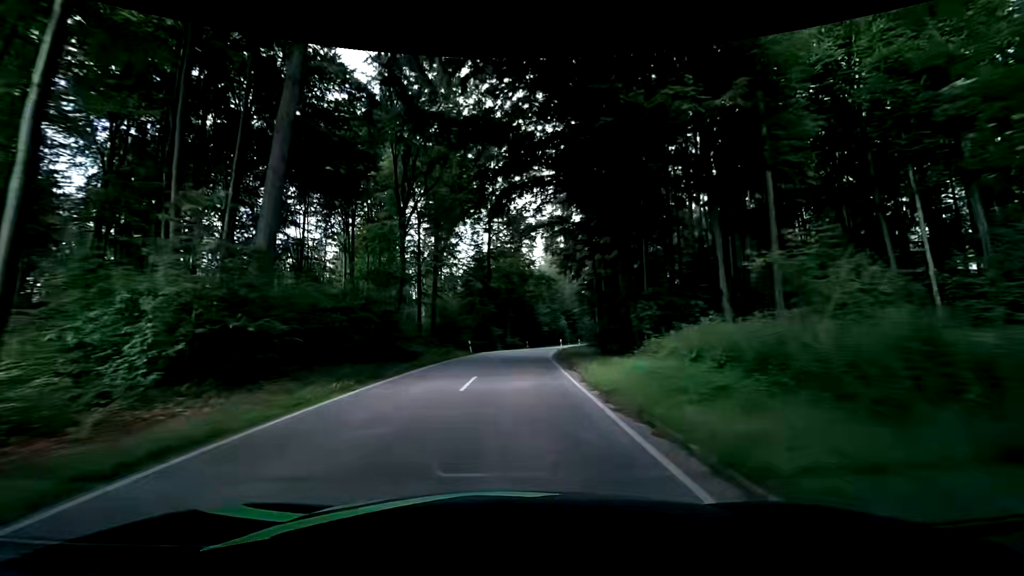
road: tertiary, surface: asphalt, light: Day
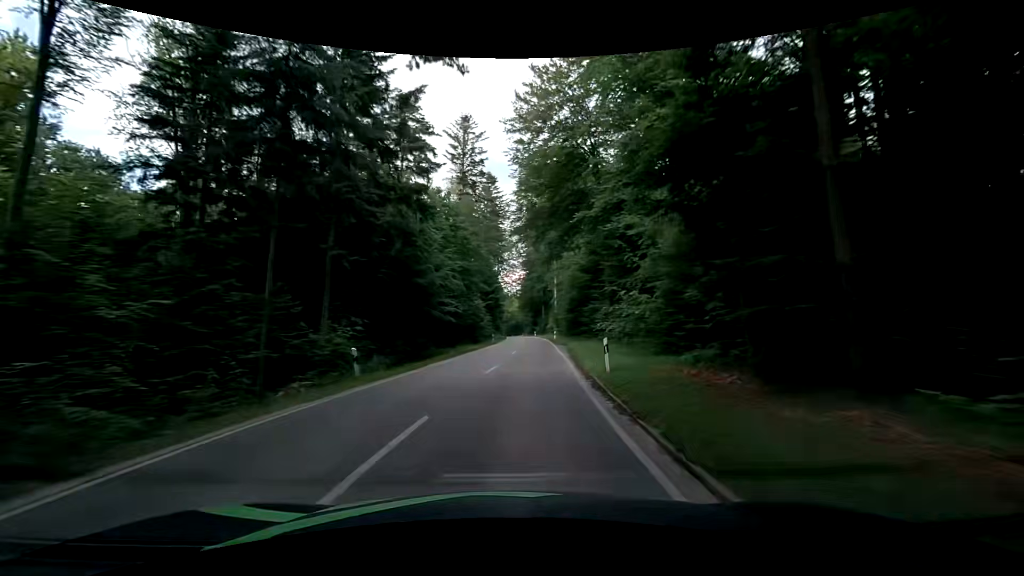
(+3.6, +55.3) m; +10°
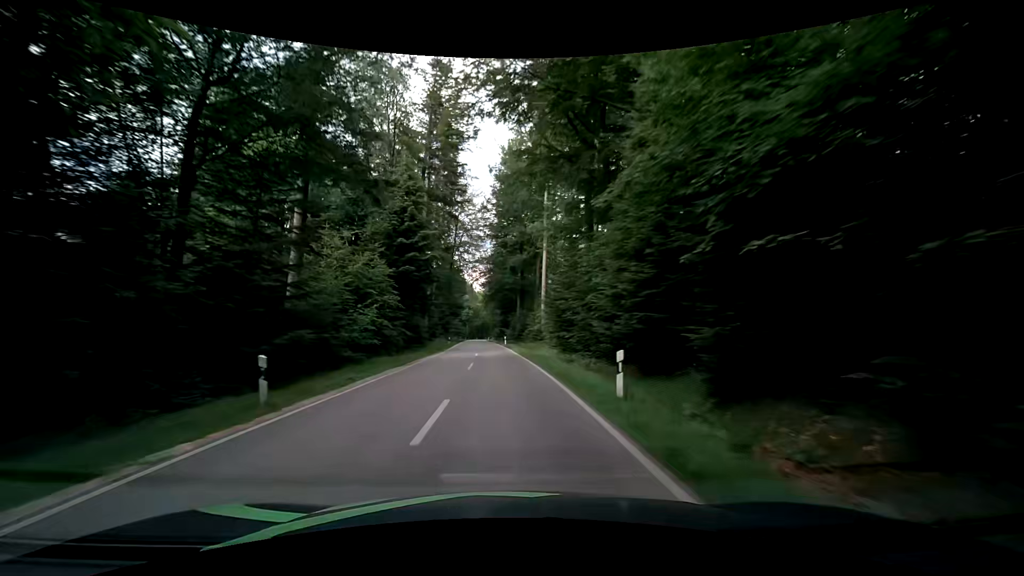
(+3.3, +46.2) m; +4°
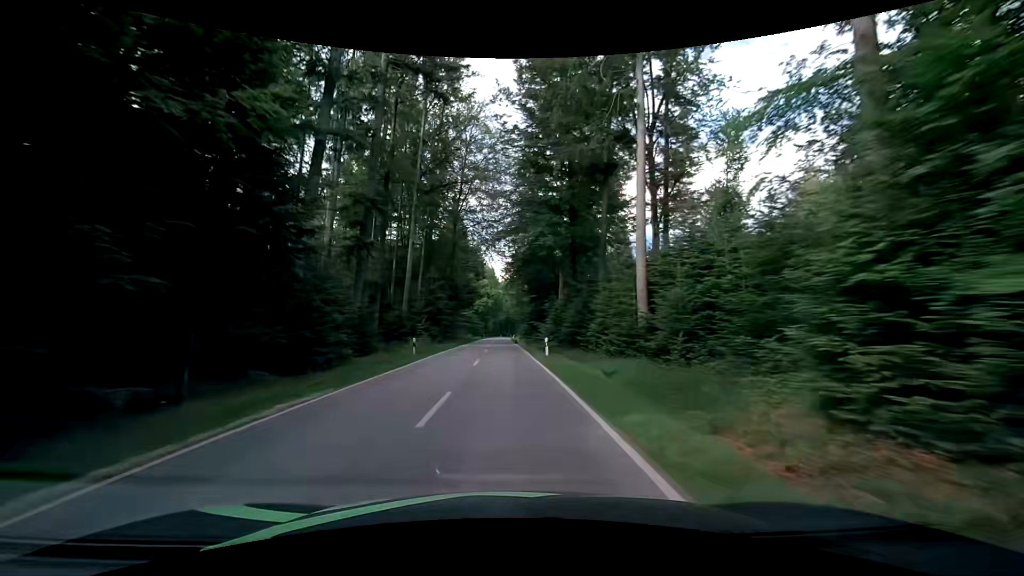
(-0.2, +35.4) m; -2°
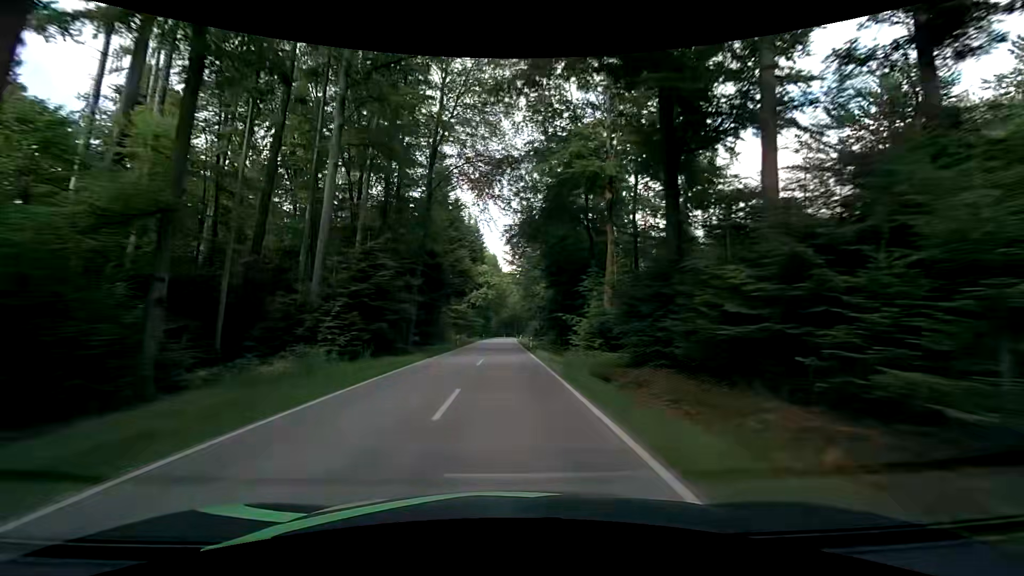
(-0.2, +23.8) m; -1°
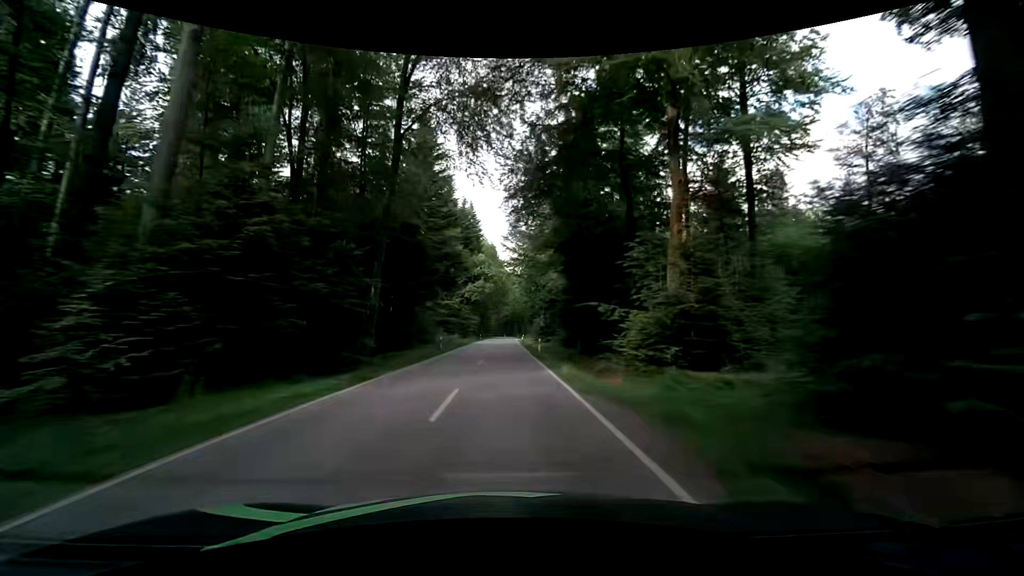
(0.0, +11.9) m; 0°
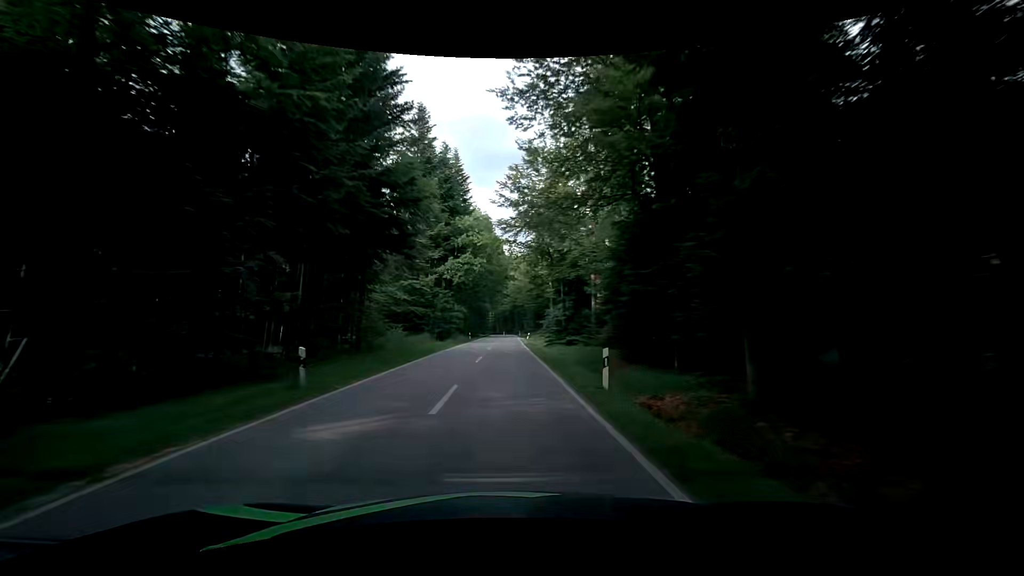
(+0.2, +23.7) m; +1°
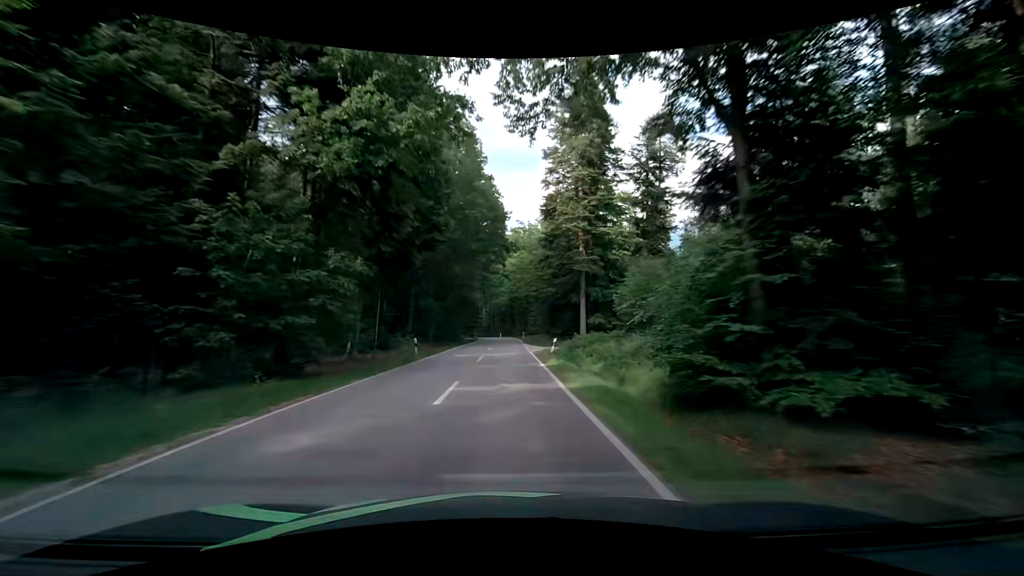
(-0.2, +35.2) m; 0°
(0, +10) (0, +20) (0, +30) (0, +40) (0, +50) (0, +60) (0, +70) (0, +80) (-1, +90) (-3, +100) m
